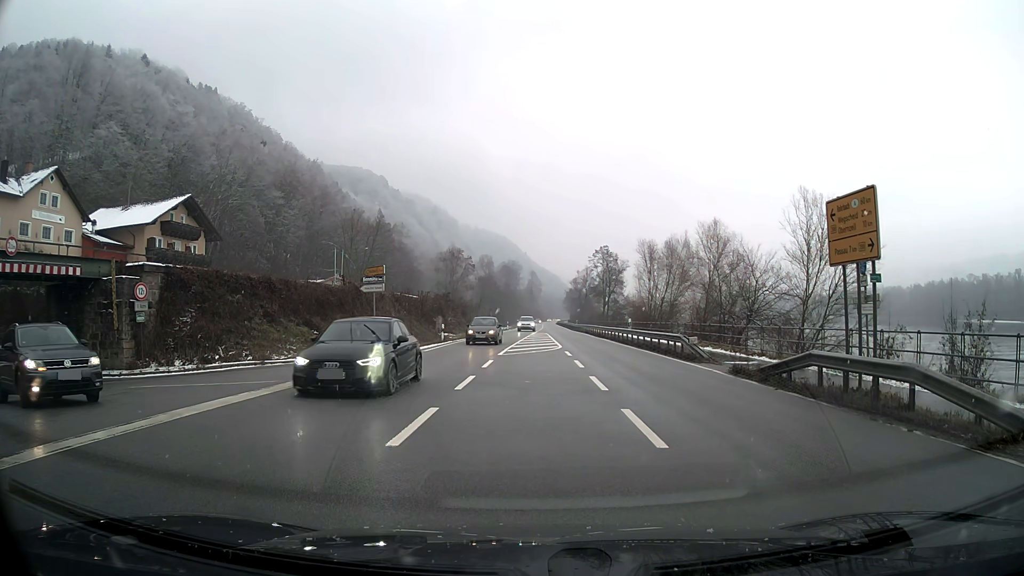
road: primary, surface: asphalt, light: Day
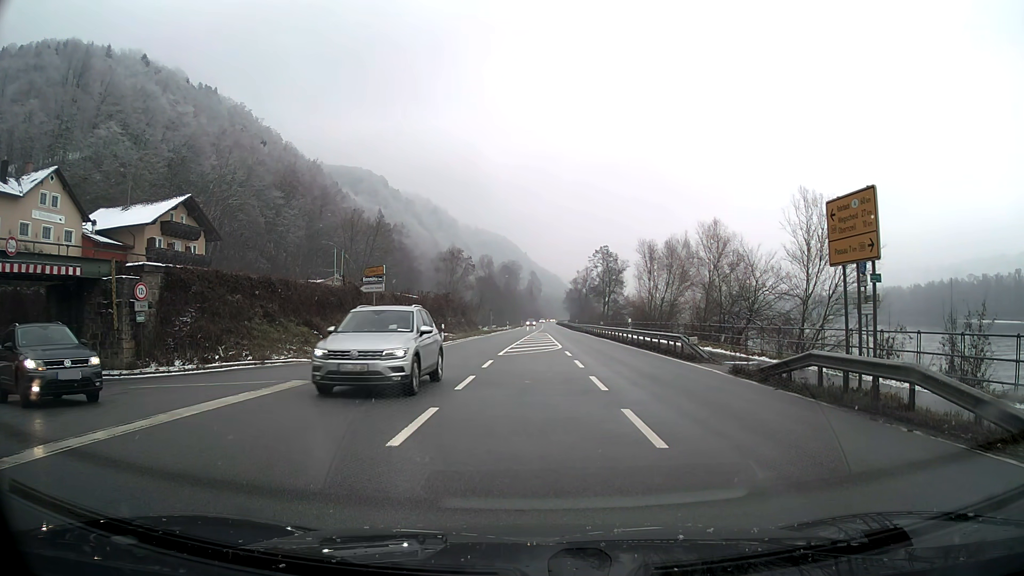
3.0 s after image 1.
(0.0, 0.0) m; 0°
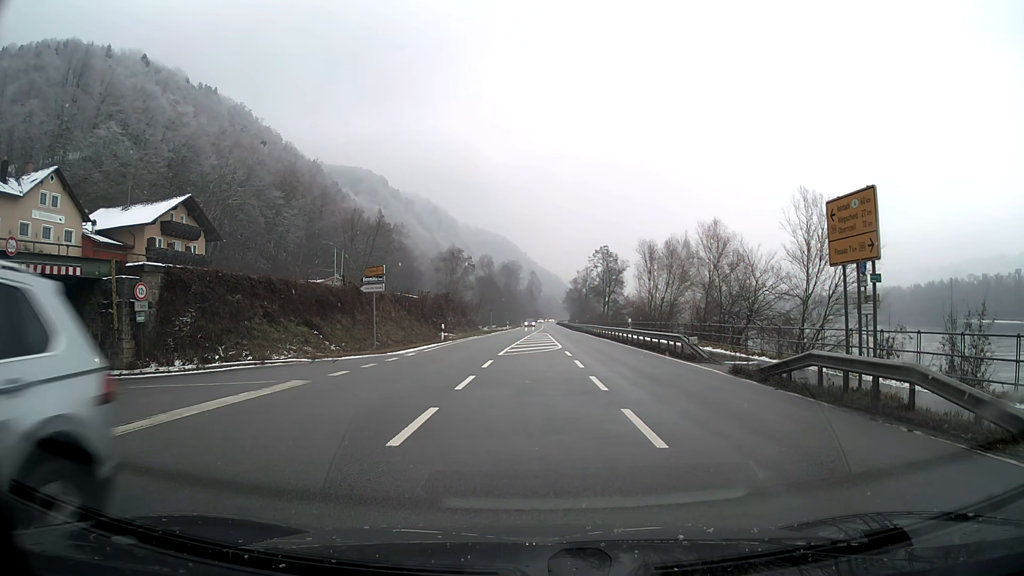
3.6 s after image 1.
(0.0, 0.0) m; 0°
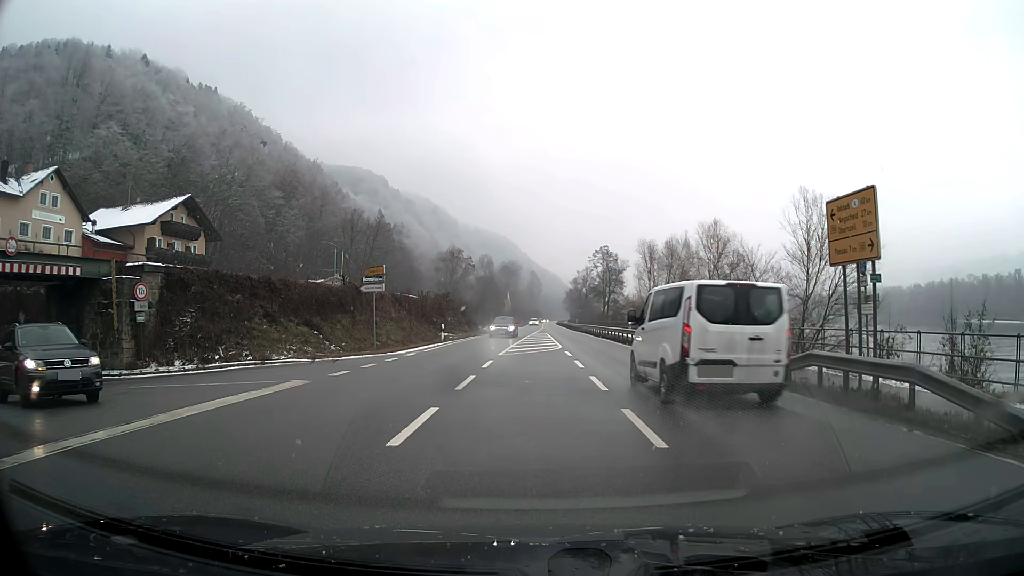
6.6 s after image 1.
(0.0, 0.0) m; 0°
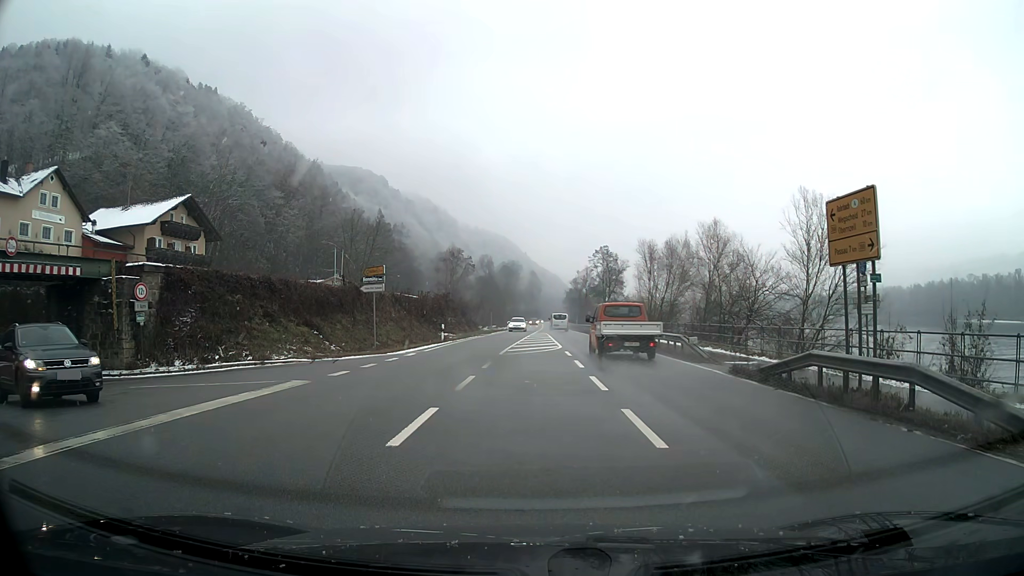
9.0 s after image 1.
(0.0, 0.0) m; 0°
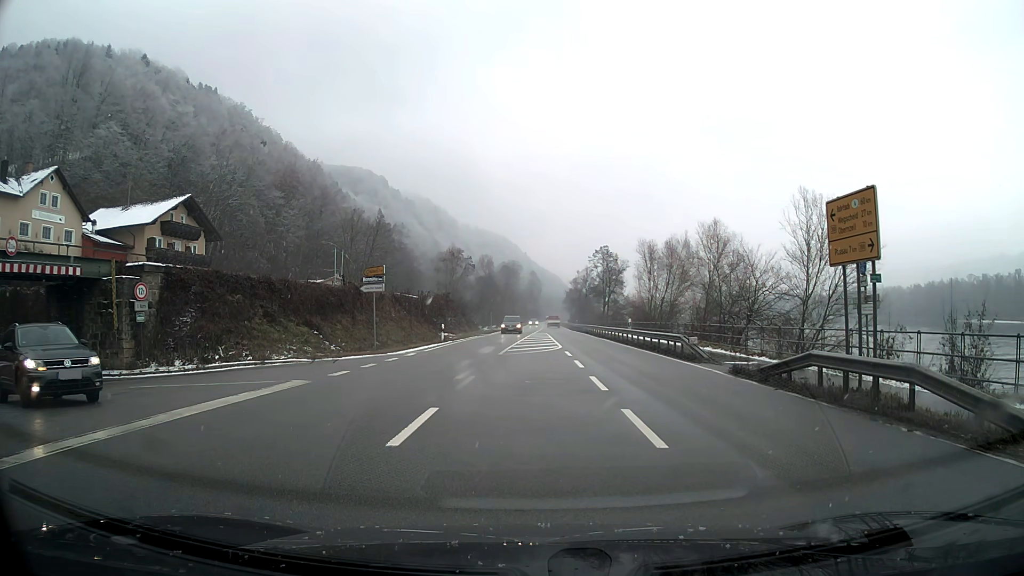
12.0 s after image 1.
(0.0, 0.0) m; 0°
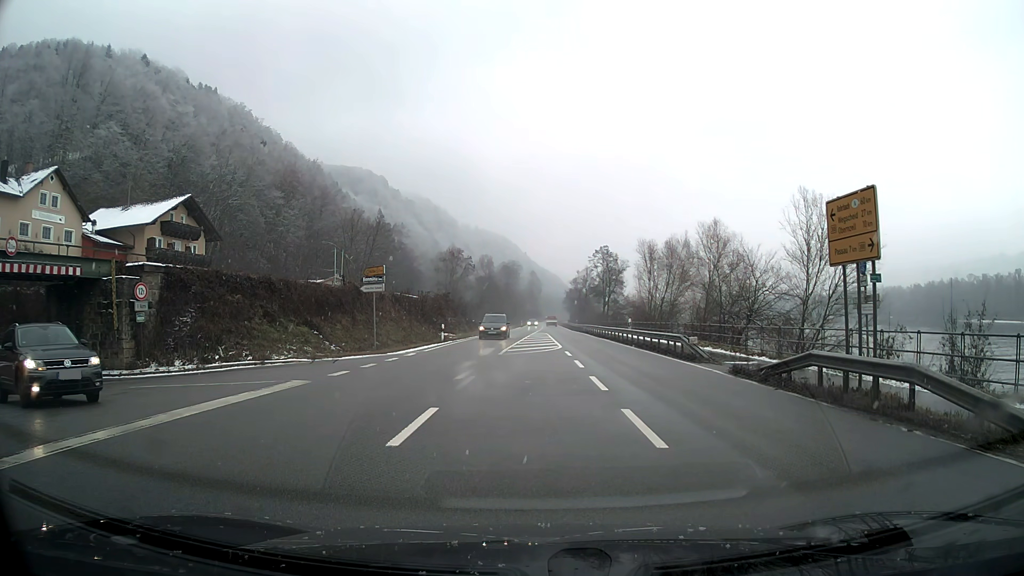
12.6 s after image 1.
(0.0, 0.0) m; 0°
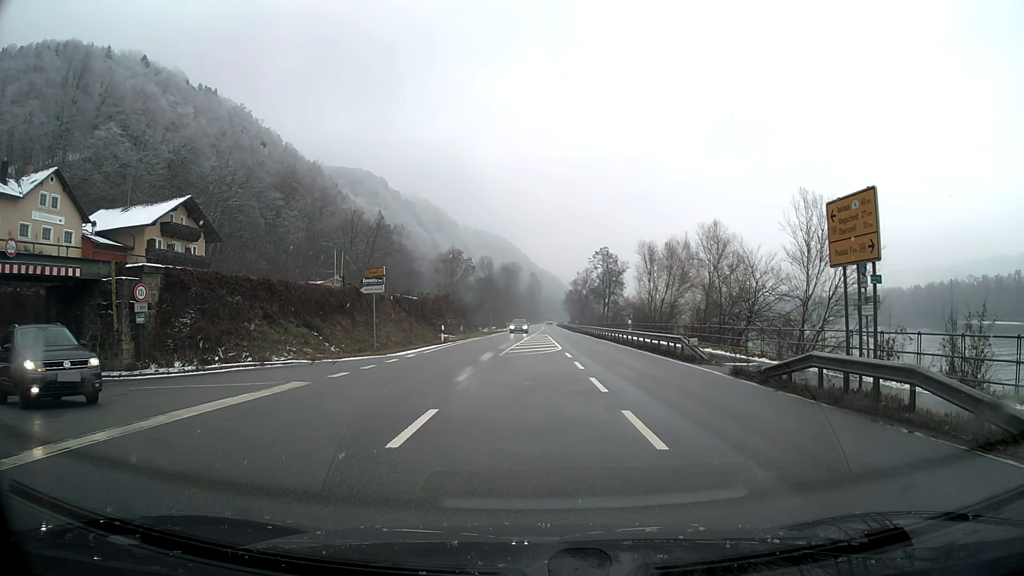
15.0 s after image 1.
(0.0, 0.0) m; 0°
